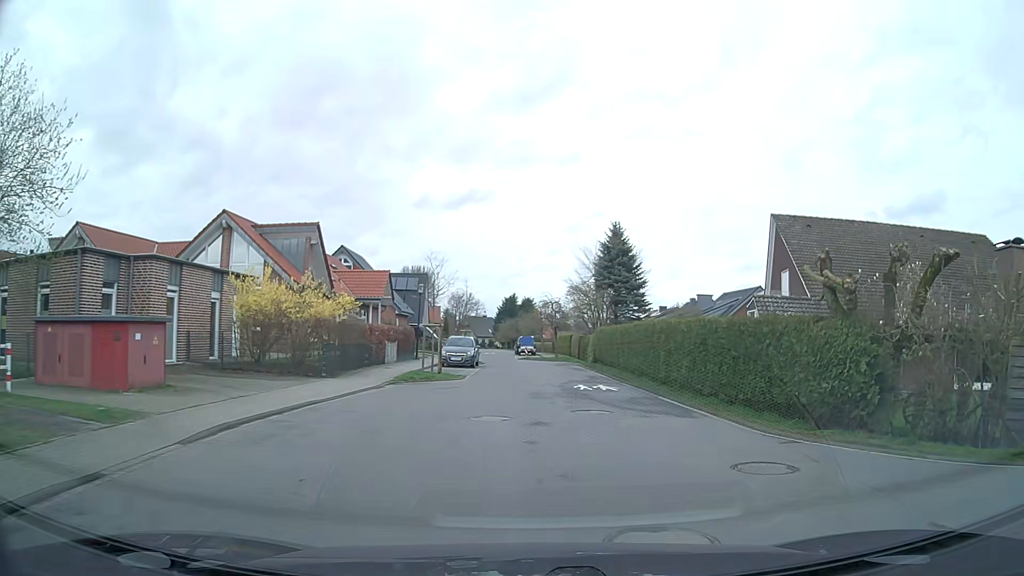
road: residential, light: Day
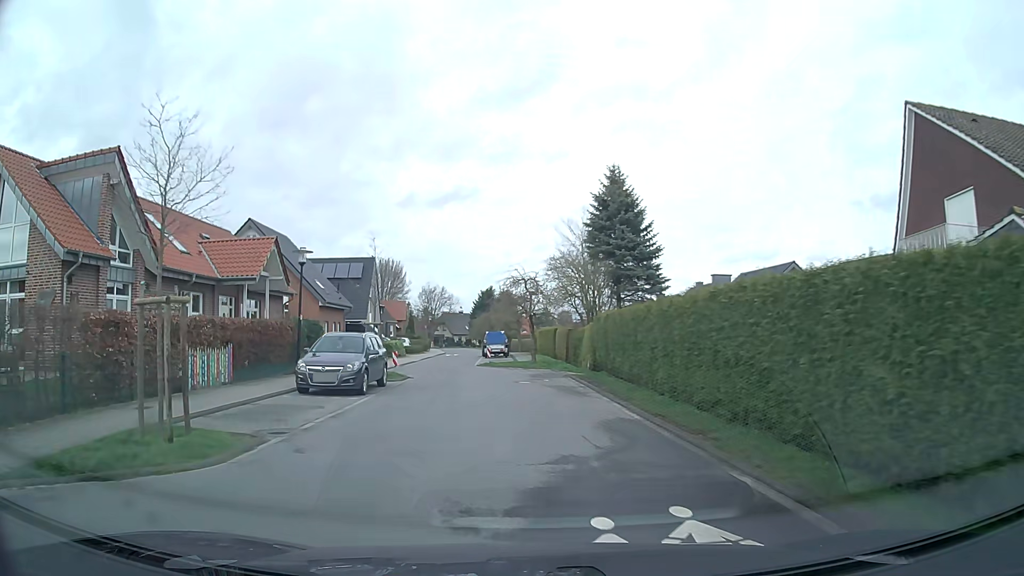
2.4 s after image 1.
(+1.2, +16.4) m; +2°
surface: asphalt
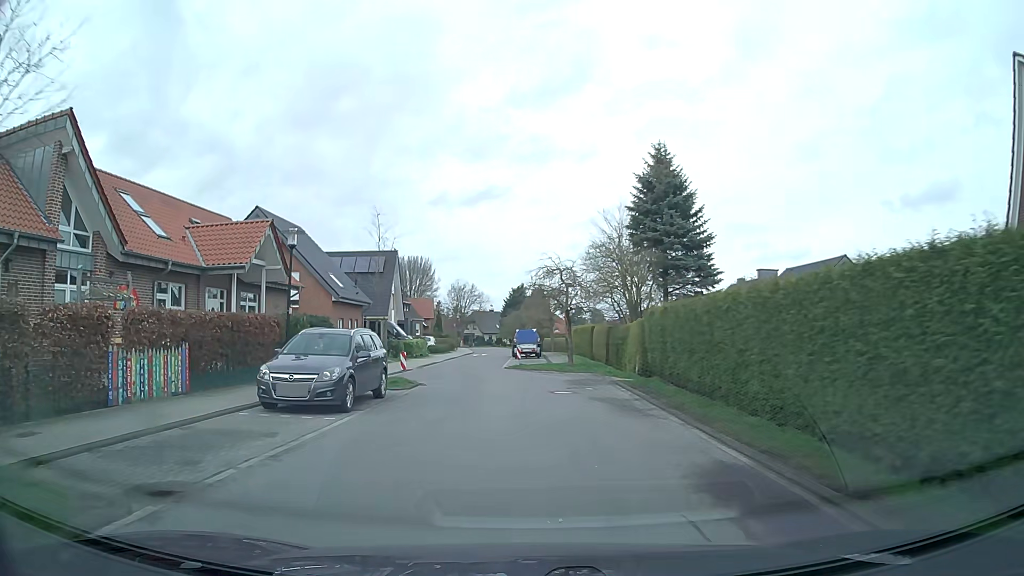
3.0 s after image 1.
(-0.1, +4.3) m; -2°
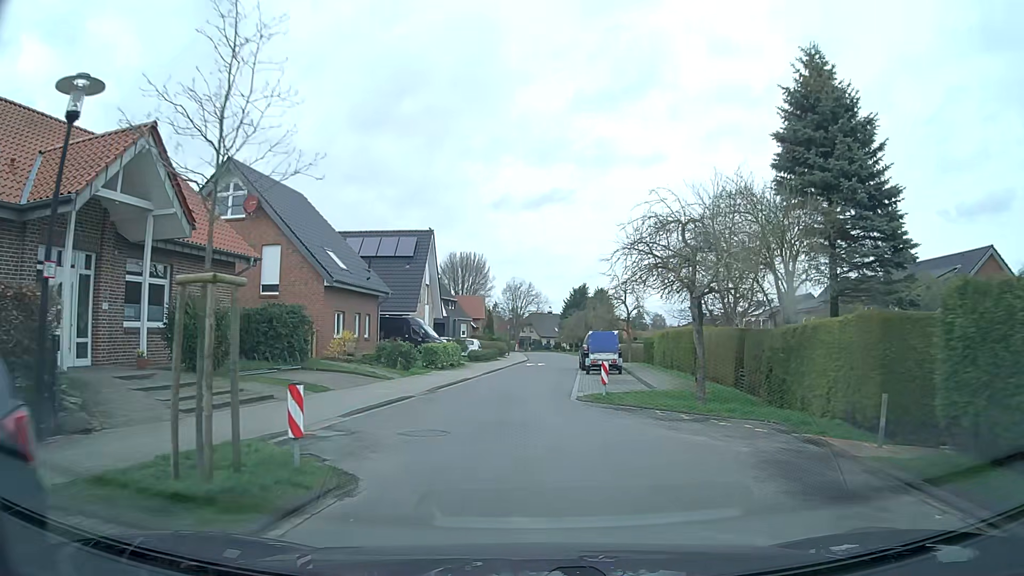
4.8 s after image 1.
(-0.7, +13.1) m; -5°
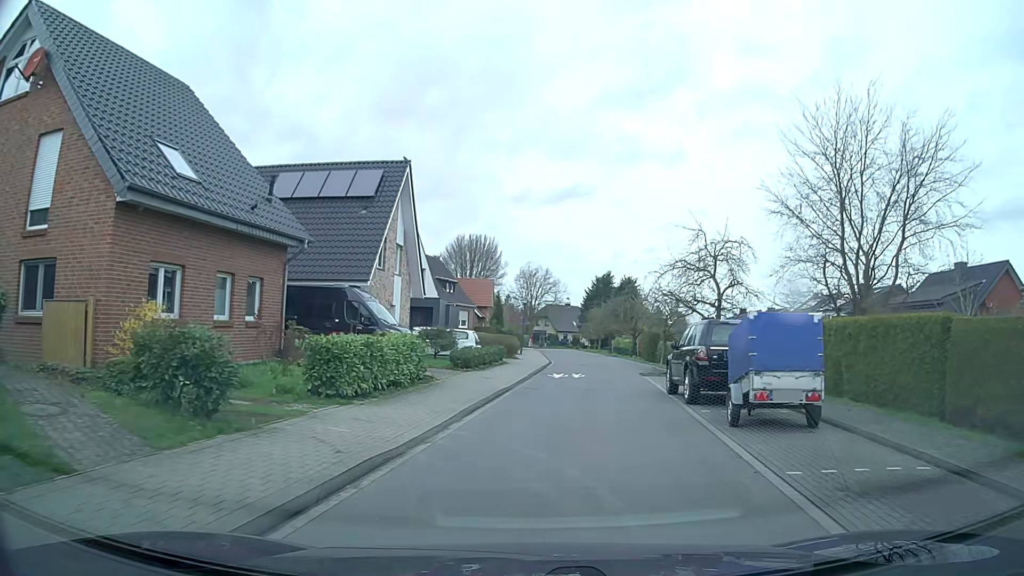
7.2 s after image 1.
(-0.5, +17.9) m; -2°
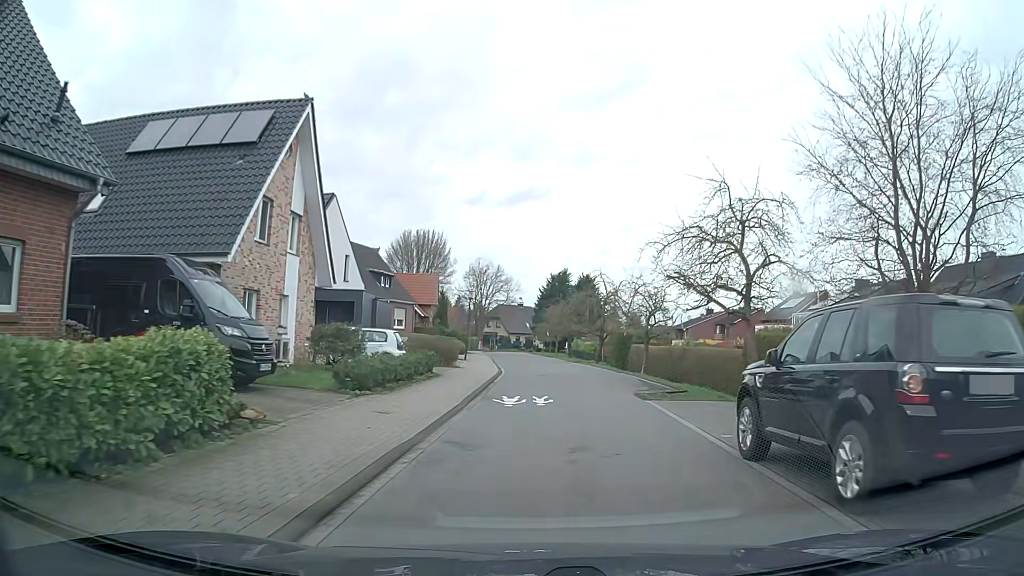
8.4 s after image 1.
(+0.4, +9.1) m; +5°
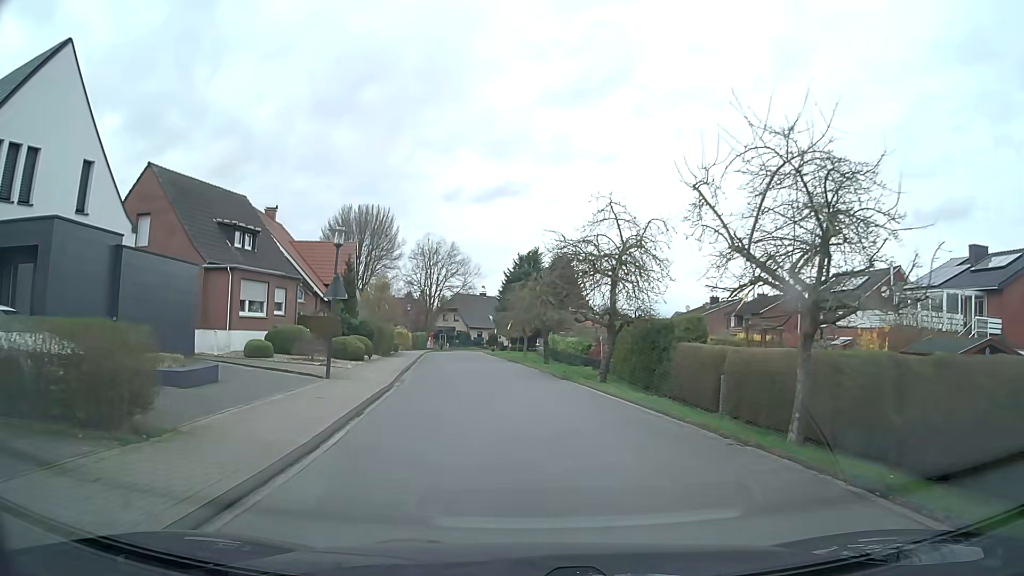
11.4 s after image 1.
(+1.0, +22.9) m; +2°
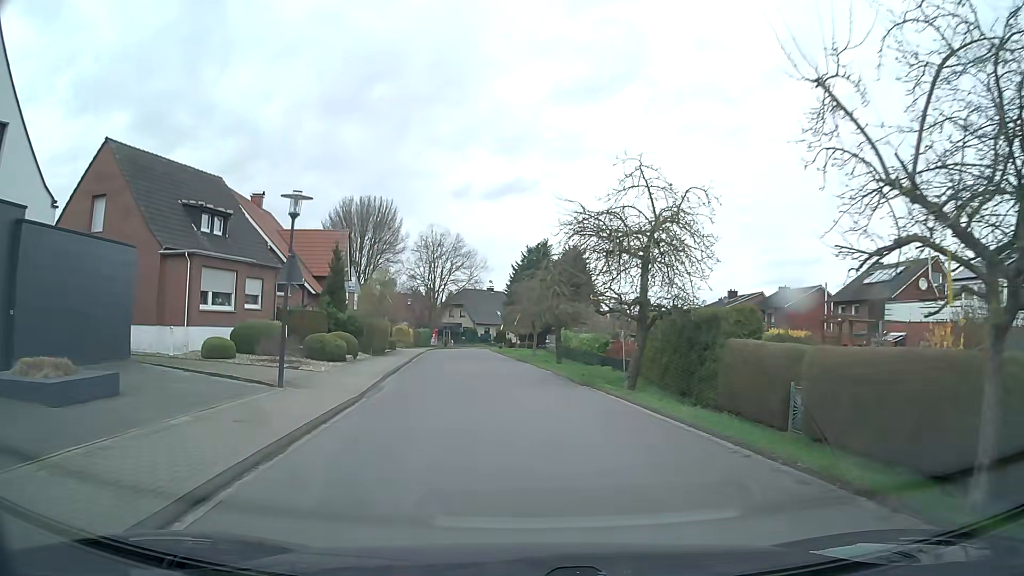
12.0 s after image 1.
(0.0, +4.6) m; 0°
